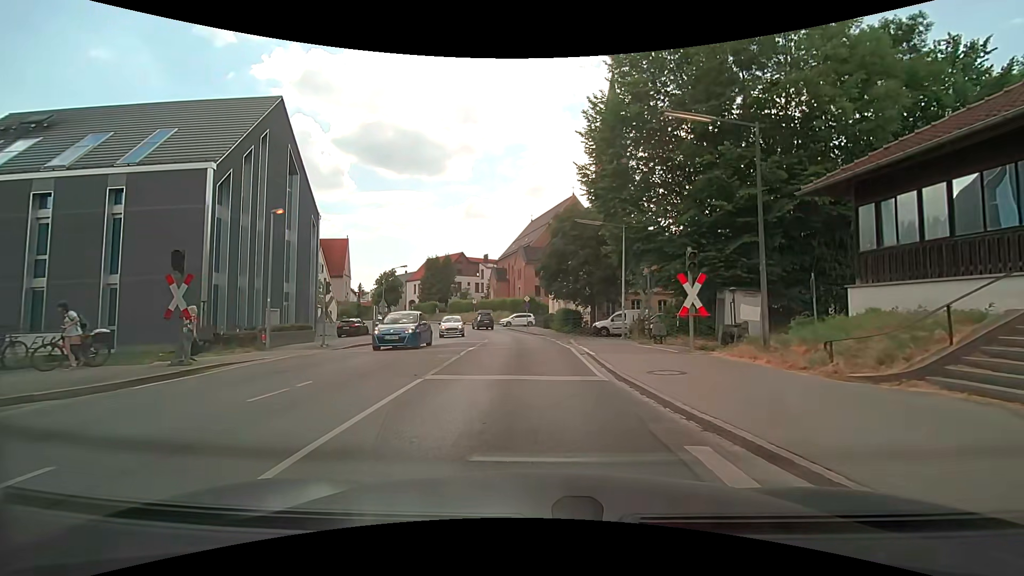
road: secondary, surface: asphalt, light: Day
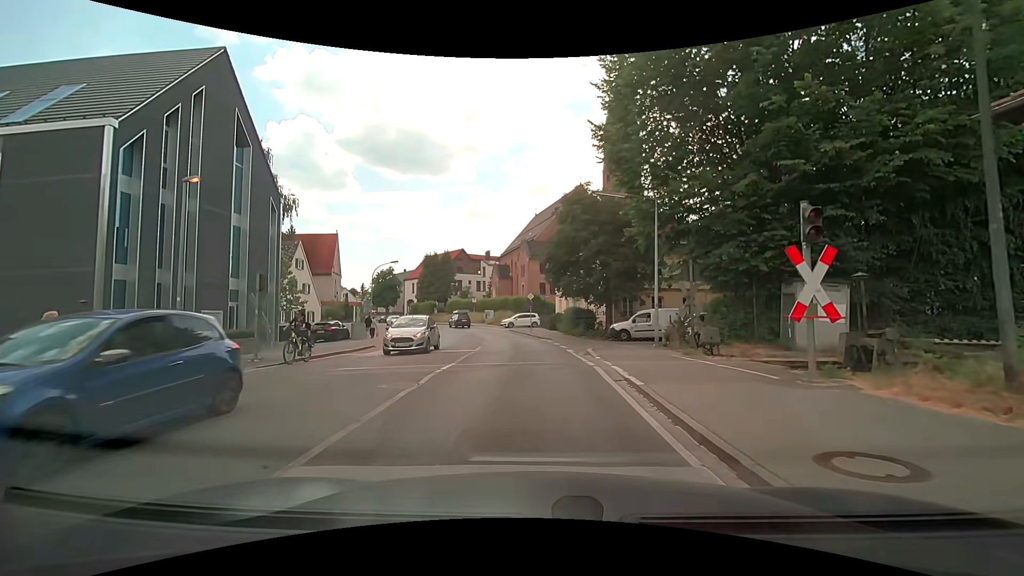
(0.0, +5.8) m; -1°
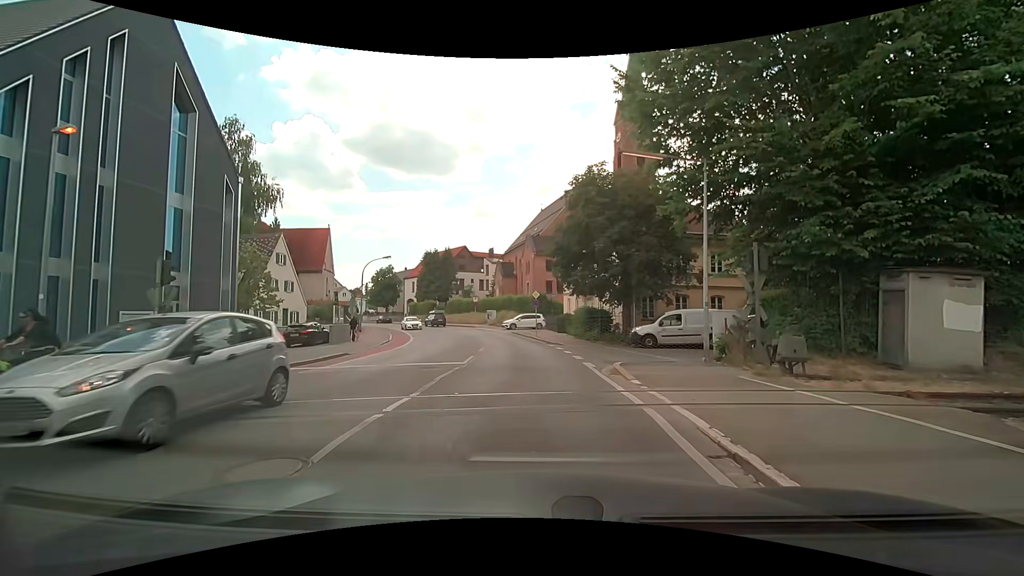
(0.0, +4.7) m; 0°
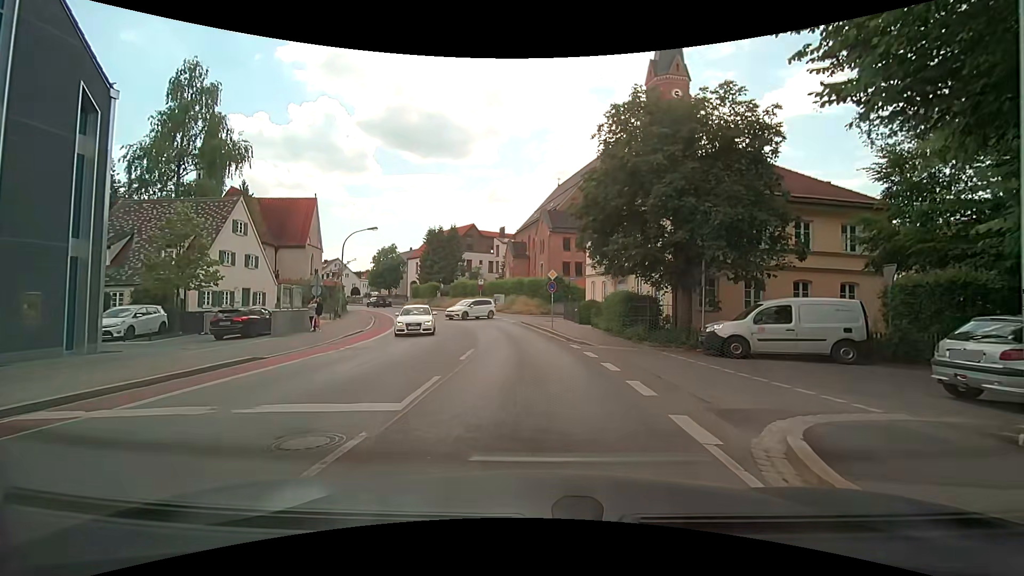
(-0.3, +8.6) m; -2°
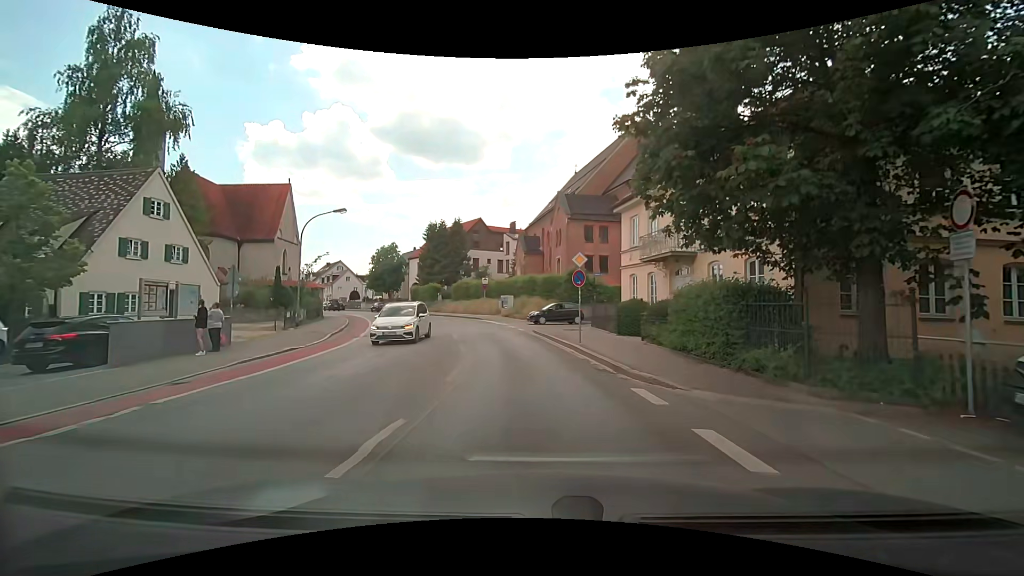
(-0.2, +9.8) m; -1°
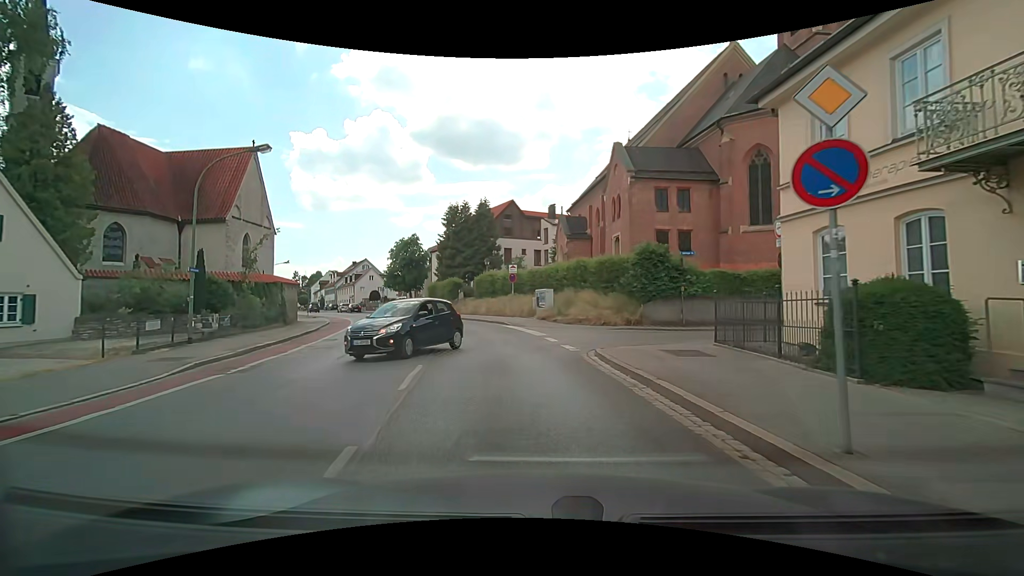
(-0.6, +13.4) m; -5°
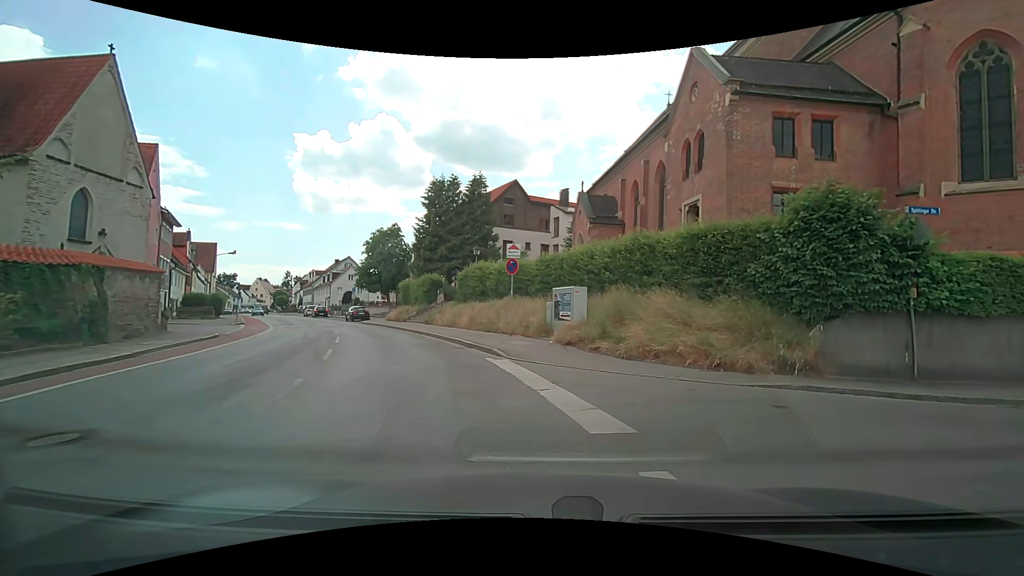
(-0.8, +13.8) m; -1°
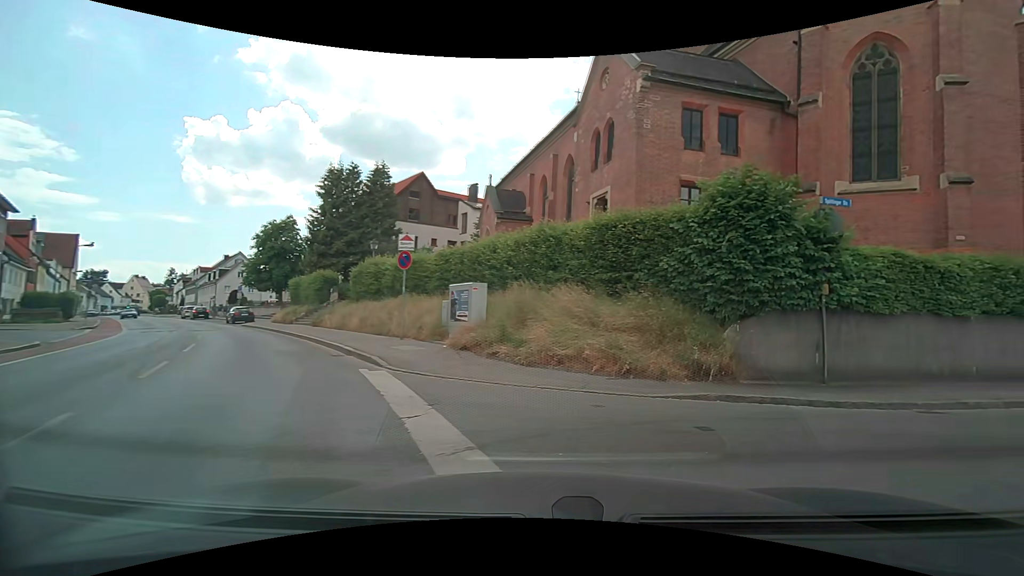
(+0.1, +2.0) m; +11°
